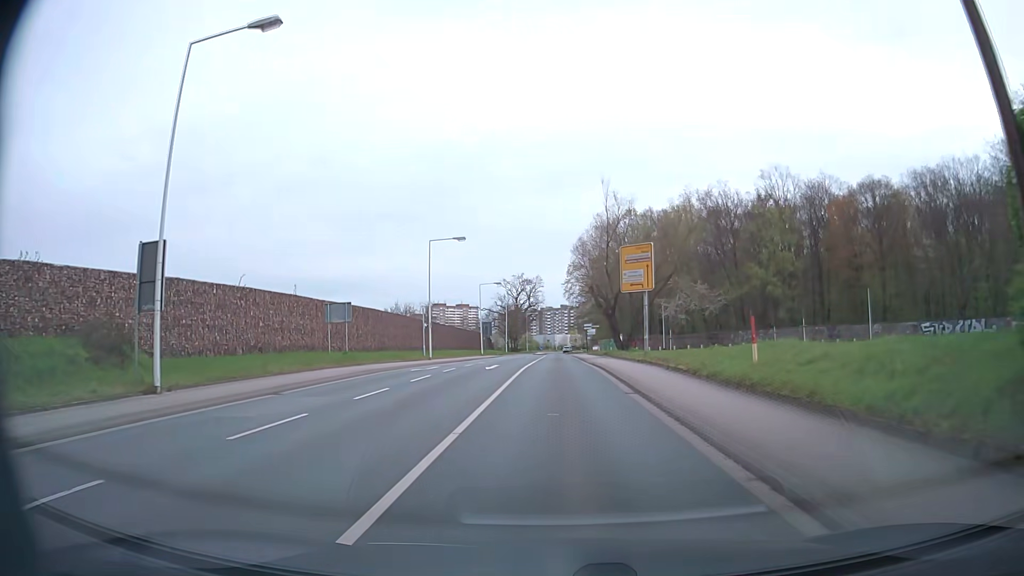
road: secondary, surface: asphalt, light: Day
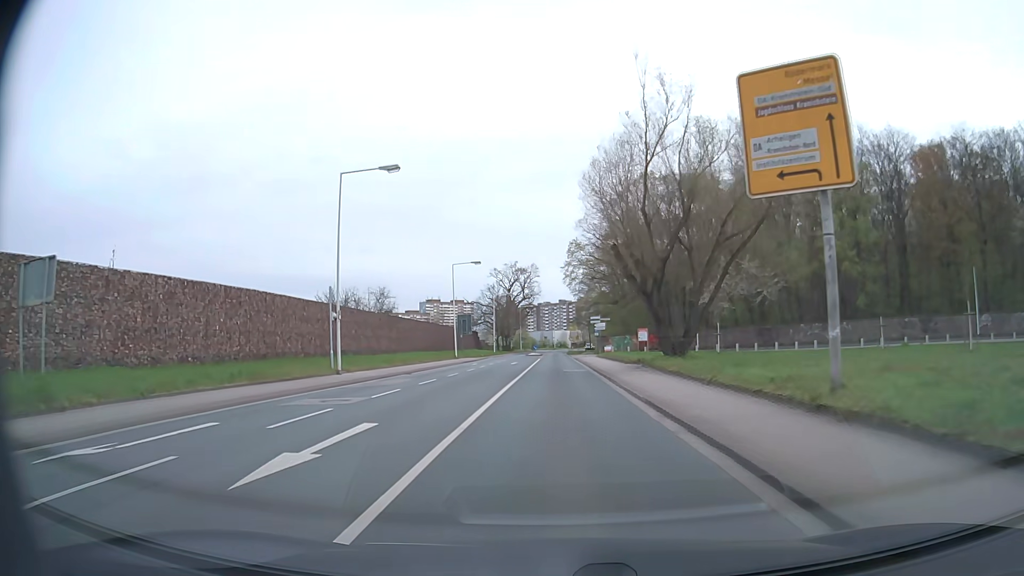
(0.0, +22.7) m; 0°
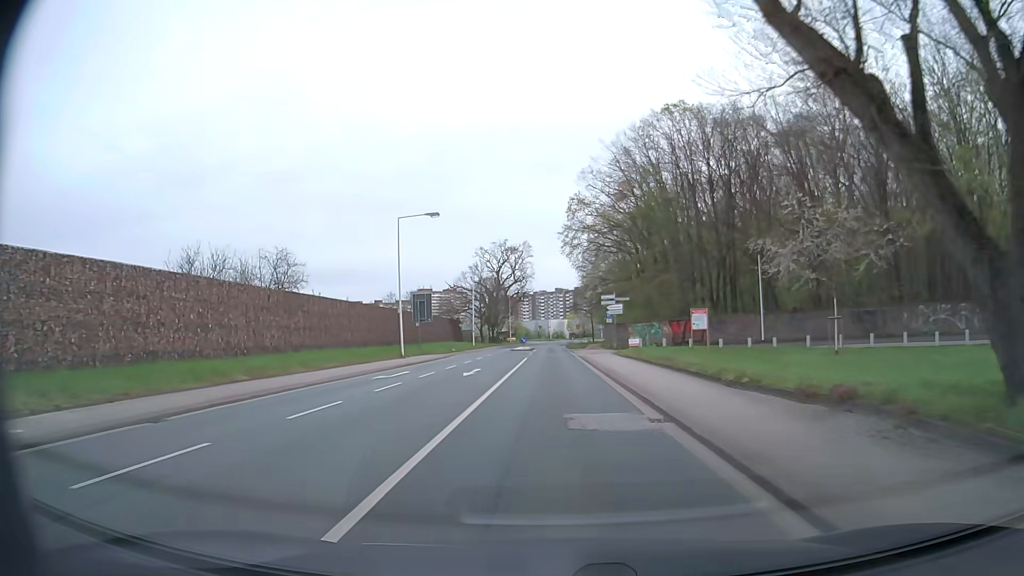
(0.0, +22.9) m; 0°
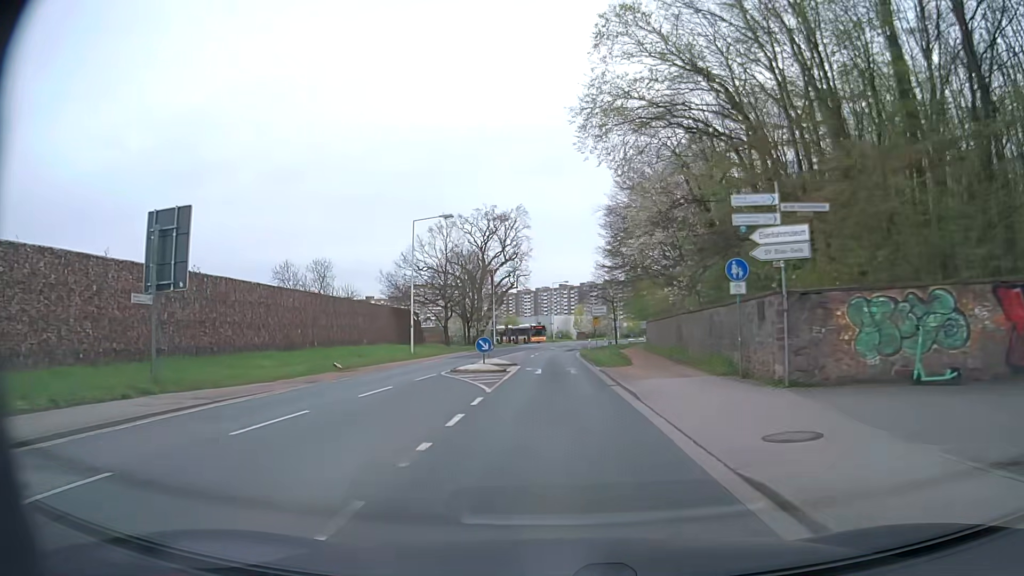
(-0.1, +38.5) m; 0°
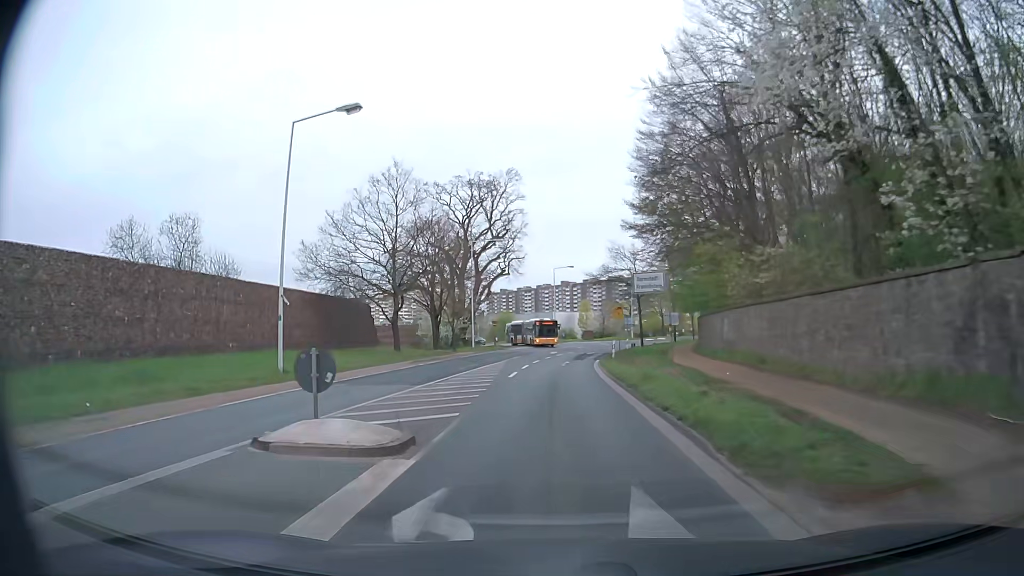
(0.0, +23.0) m; 0°
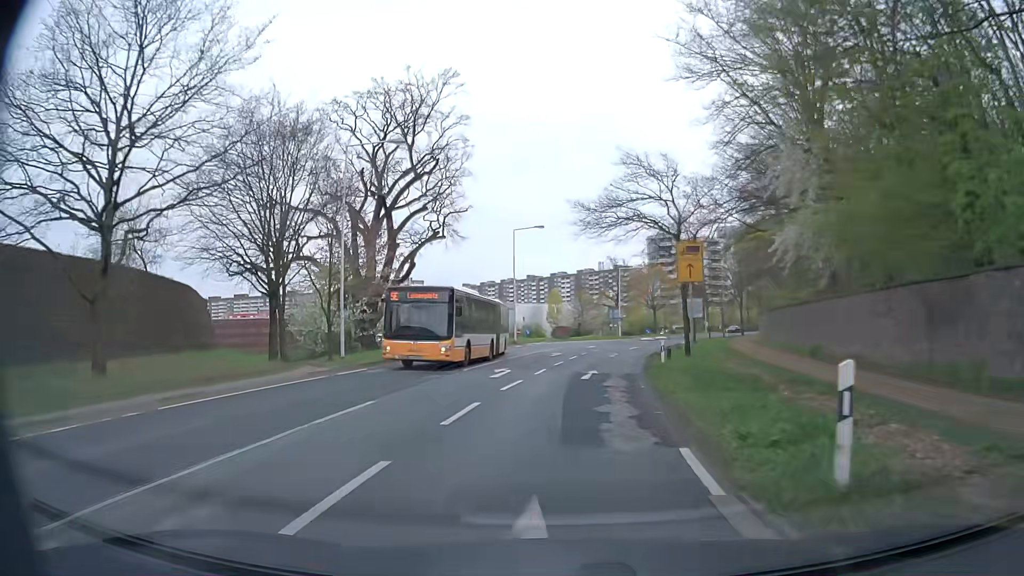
(+0.3, +30.6) m; +2°
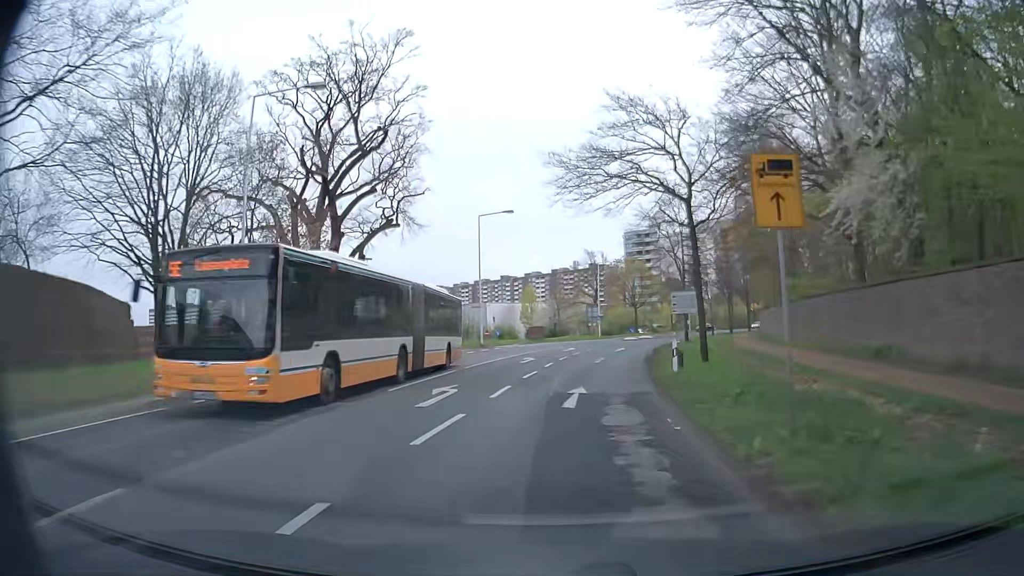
(+0.1, +7.6) m; +3°
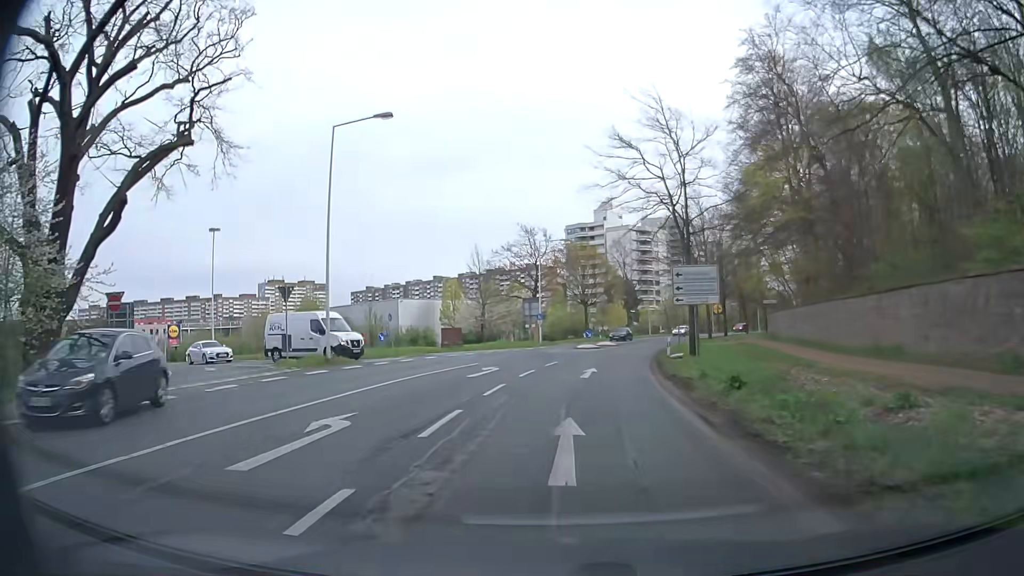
(+0.8, +22.9) m; +5°
